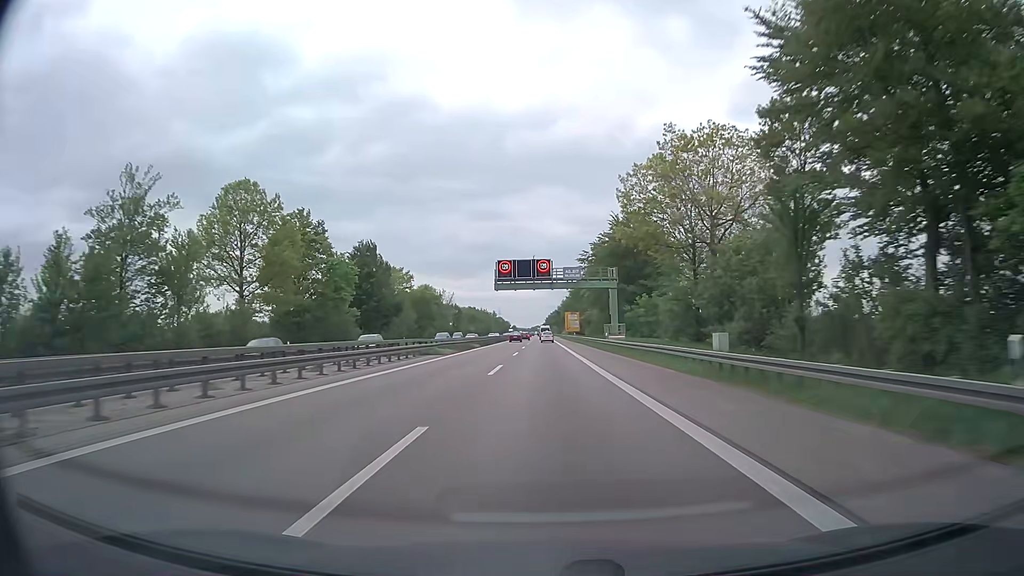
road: trunk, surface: asphalt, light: Day
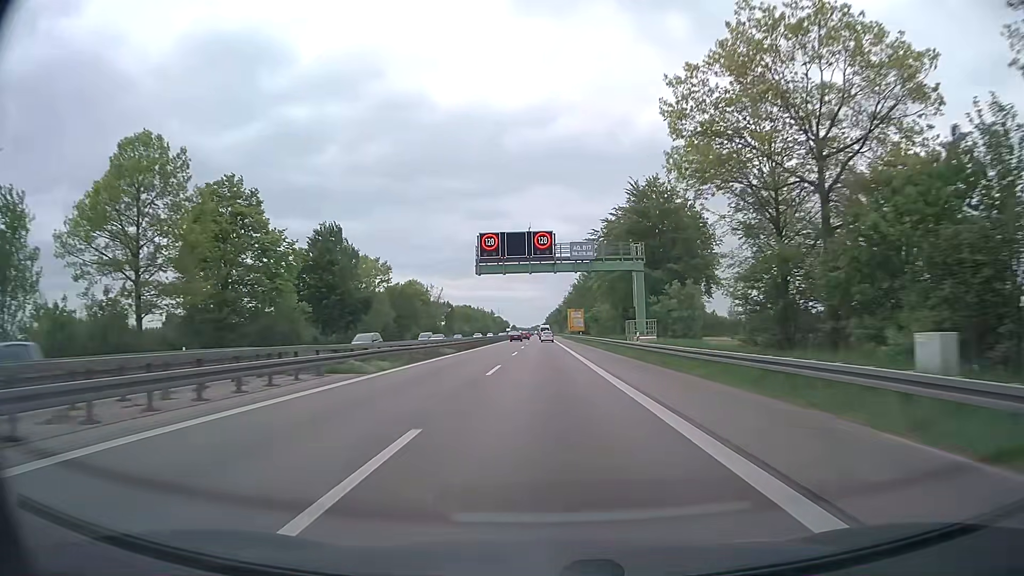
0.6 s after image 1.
(0.0, +18.2) m; 0°
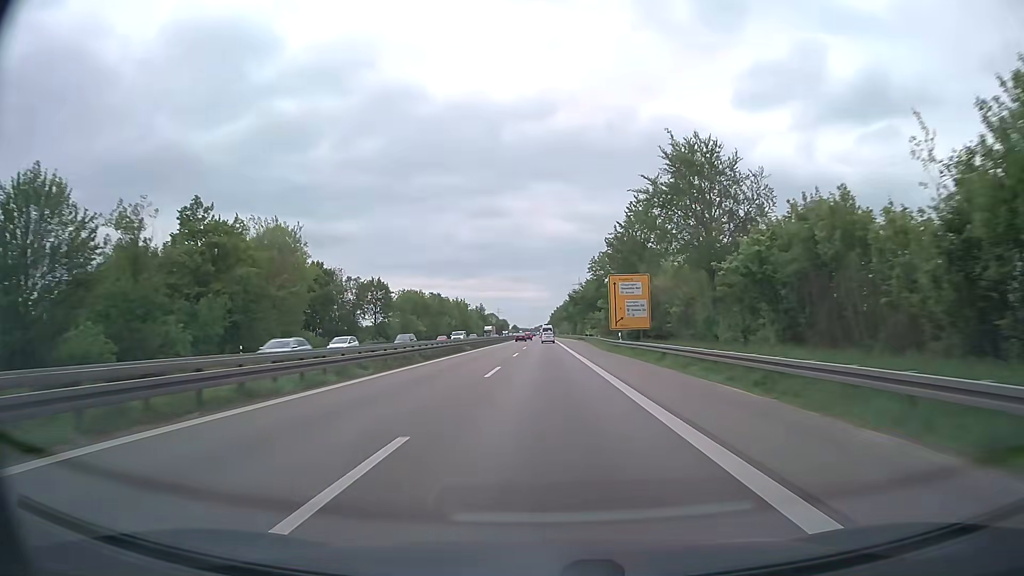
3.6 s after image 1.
(-0.4, +91.0) m; 0°
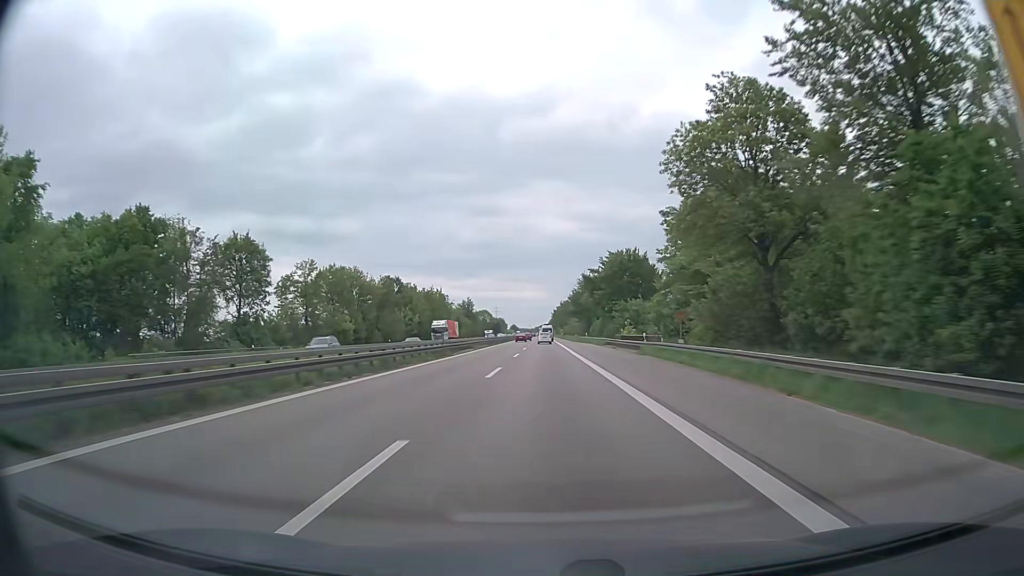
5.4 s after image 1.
(0.0, +54.6) m; 0°
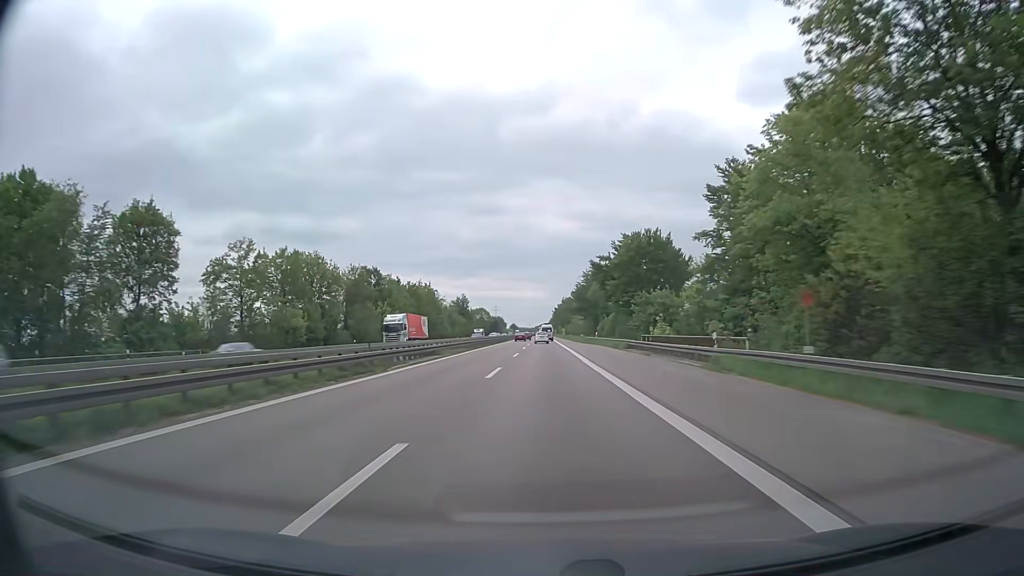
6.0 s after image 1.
(0.0, +18.2) m; 0°
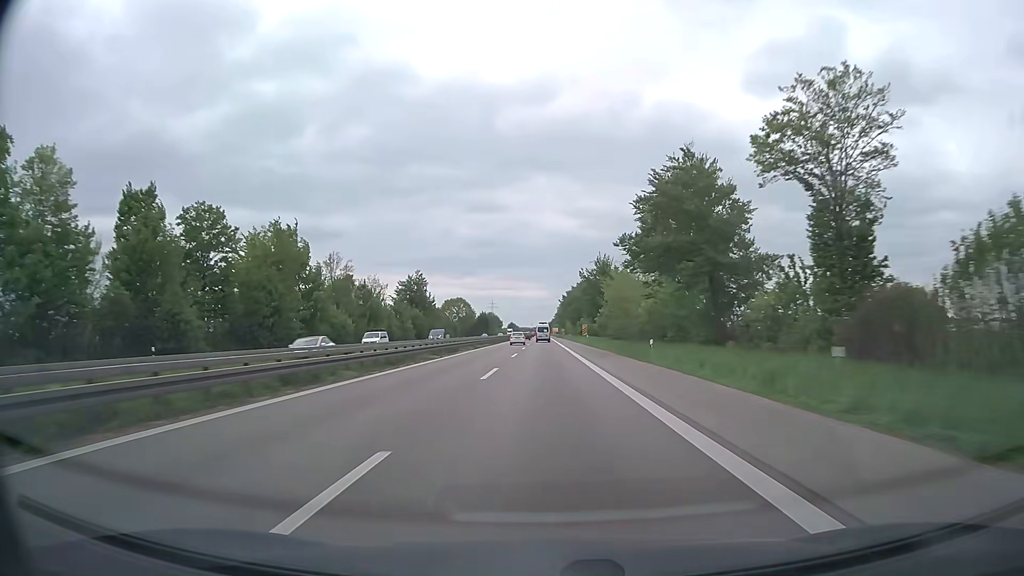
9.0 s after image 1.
(-0.1, +91.1) m; 0°
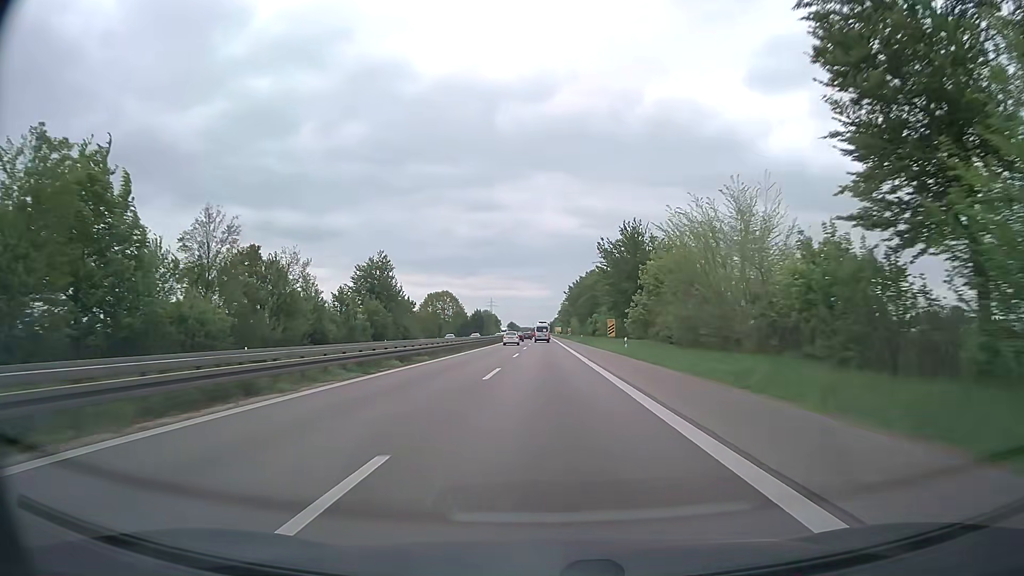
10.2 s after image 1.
(0.0, +36.4) m; 0°
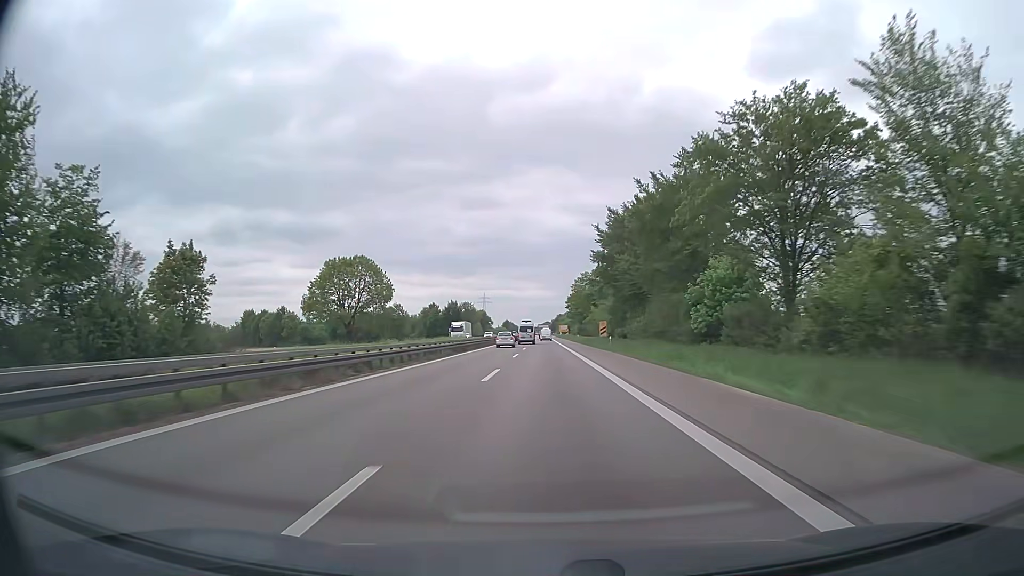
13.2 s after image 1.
(0.0, +91.0) m; 0°
(0, +10) (0, +20) (0, +30) (0, +40) (0, +50) (0, +60) (0, +70) (0, +80) (-1, +90) (-1, +100) m
